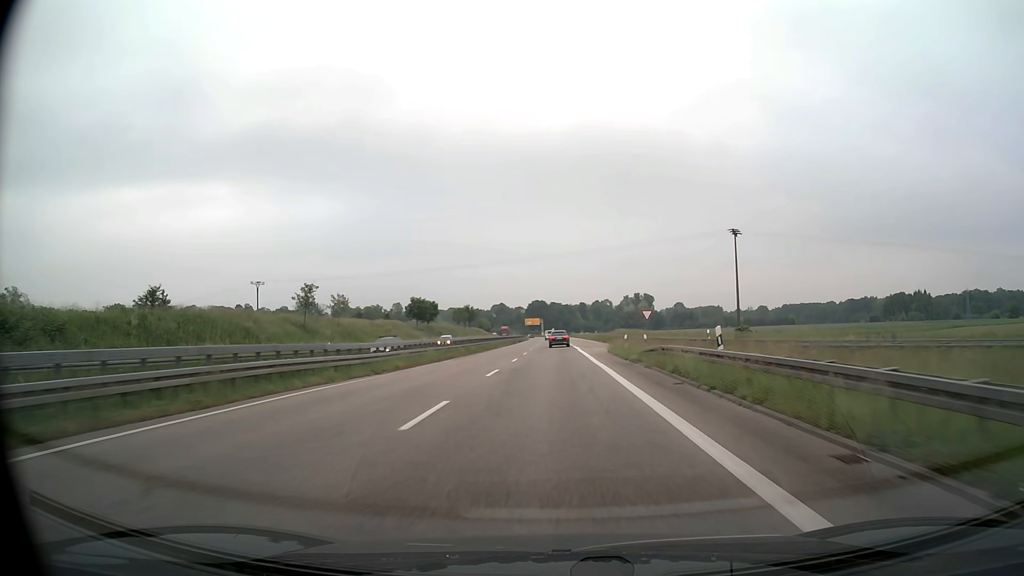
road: trunk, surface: asphalt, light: Day
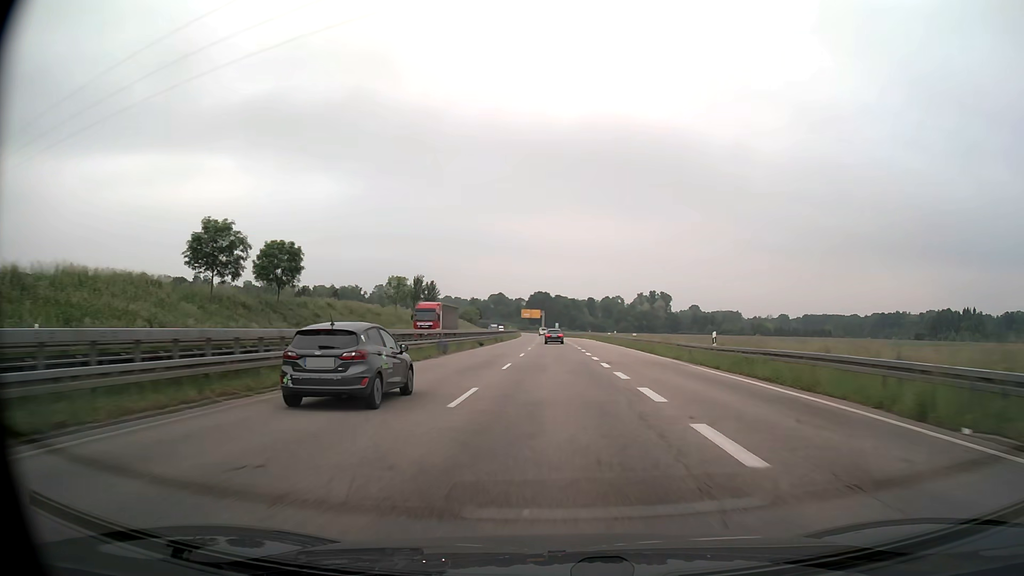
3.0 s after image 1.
(-0.3, +69.0) m; 0°
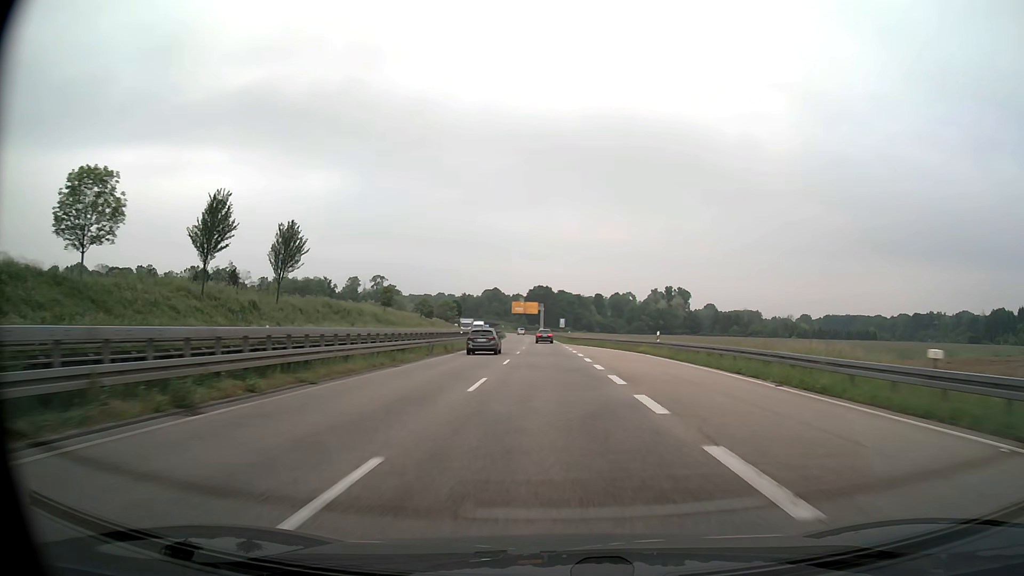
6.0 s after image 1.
(-0.1, +68.1) m; 0°
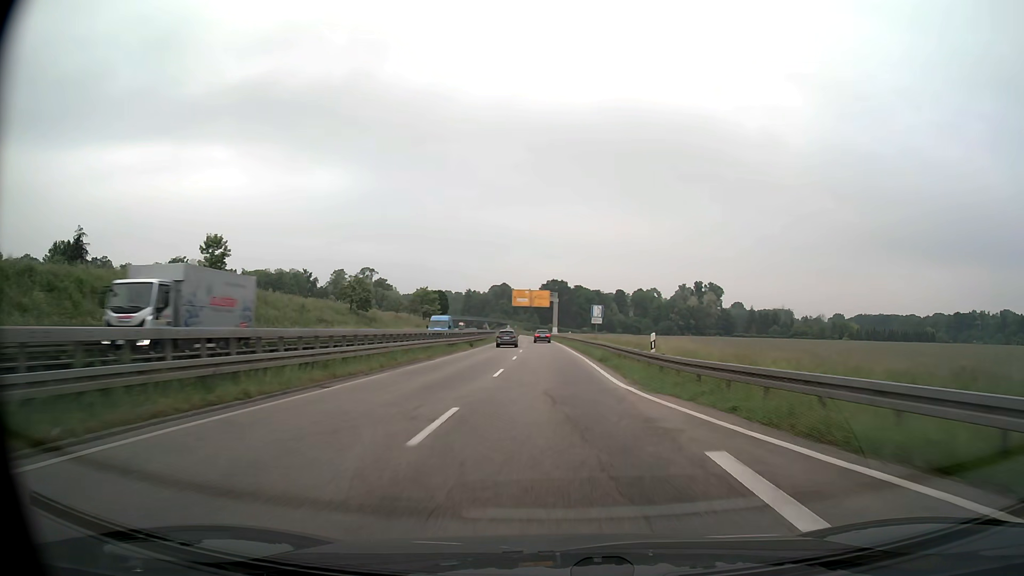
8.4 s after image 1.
(-0.7, +54.6) m; -1°
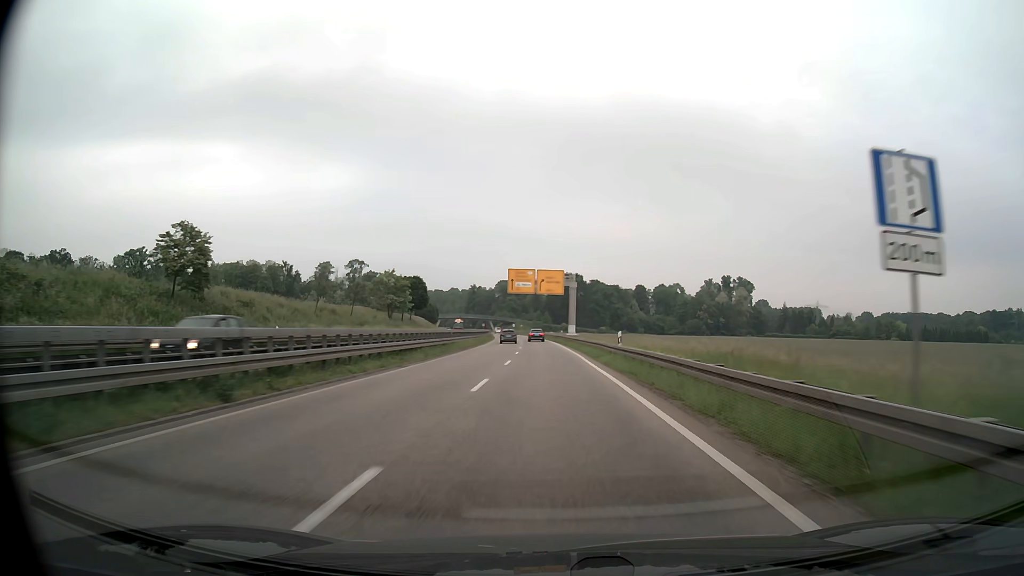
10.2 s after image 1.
(-0.5, +41.2) m; -1°
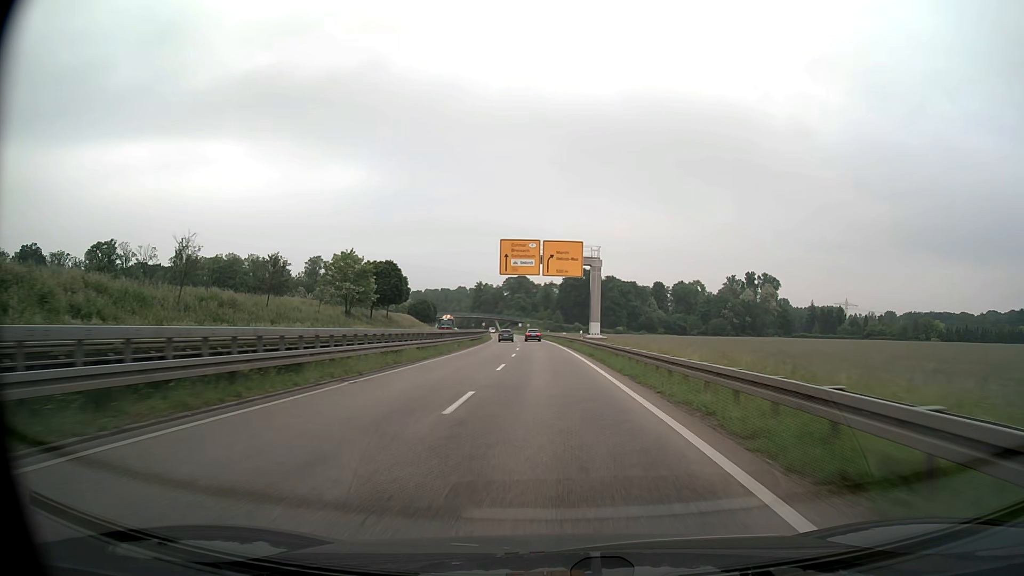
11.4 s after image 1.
(-0.2, +27.4) m; -1°
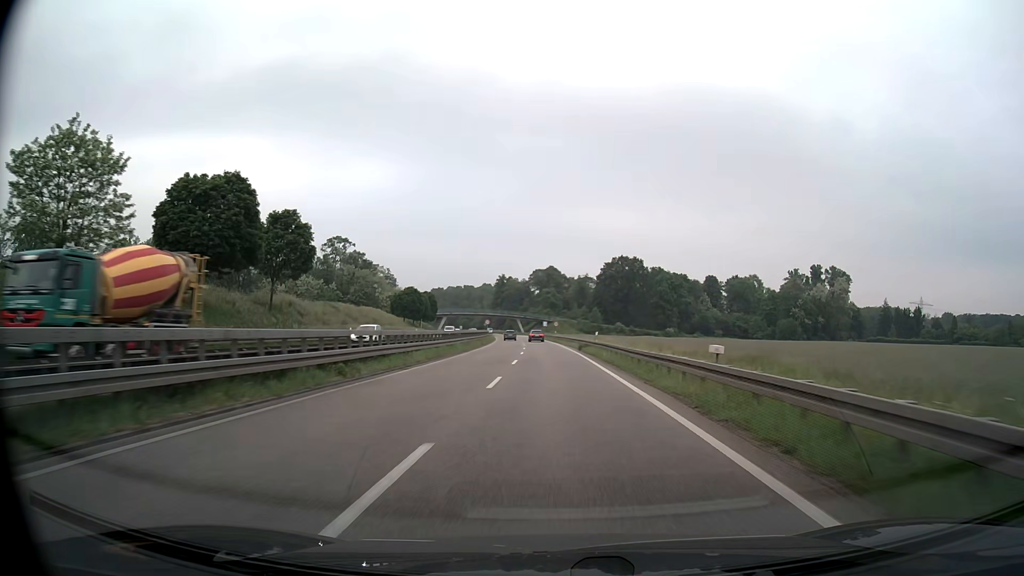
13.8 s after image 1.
(-1.3, +54.5) m; -3°
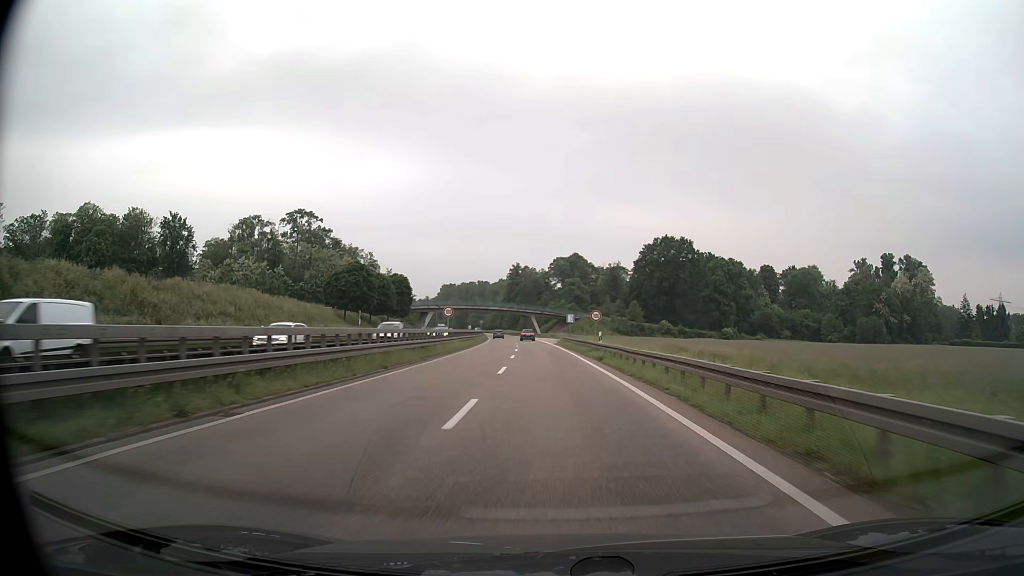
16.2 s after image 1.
(-0.9, +54.2) m; -2°
(0, +10) (0, +20) (0, +30) (-1, +40) (-1, +50) (-1, +60) (-2, +70) (-3, +80) (-3, +90) (-4, +100) m
